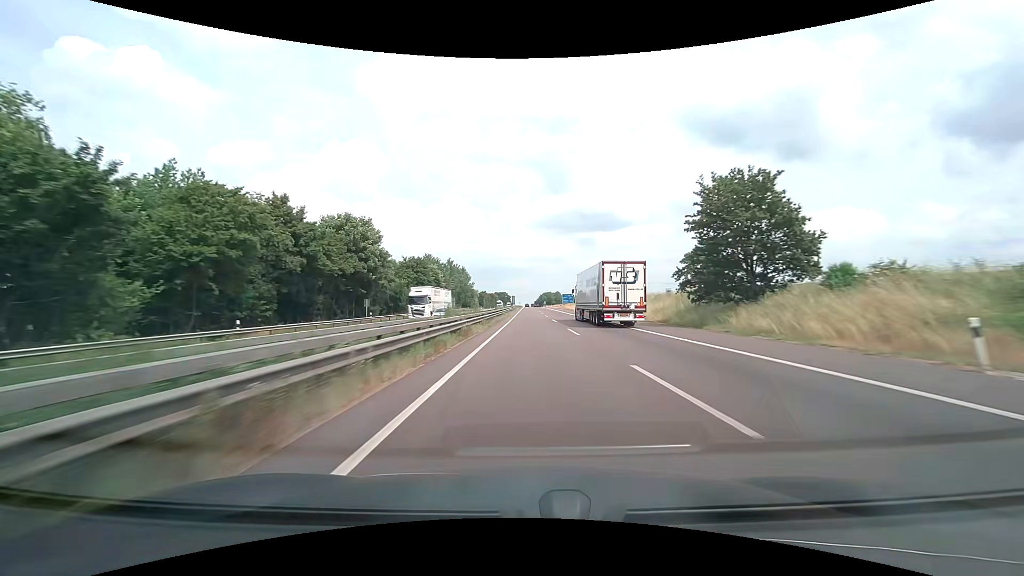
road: motorway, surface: asphalt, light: Day
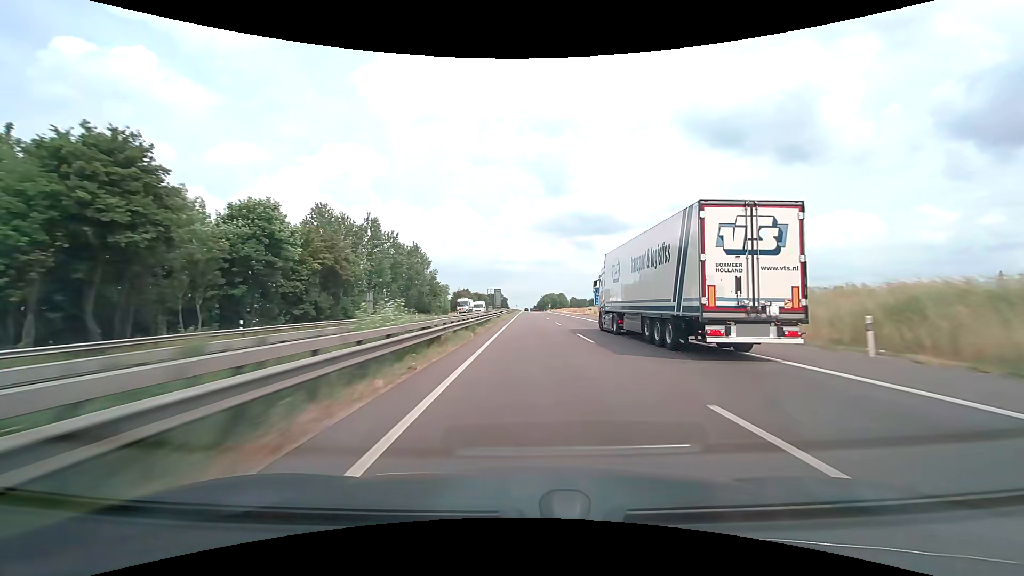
(+0.2, +75.7) m; 0°
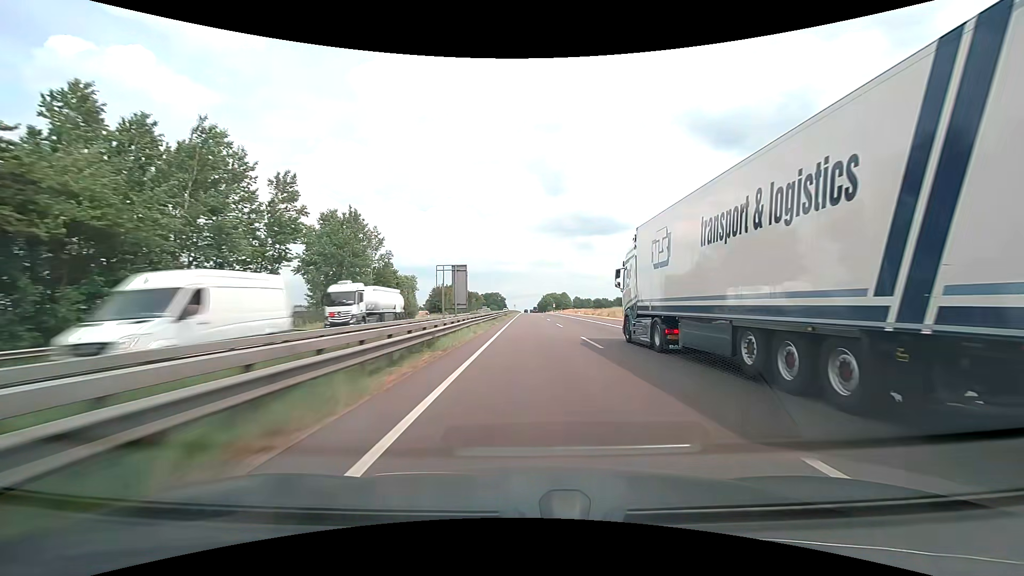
(+0.1, +37.9) m; 0°
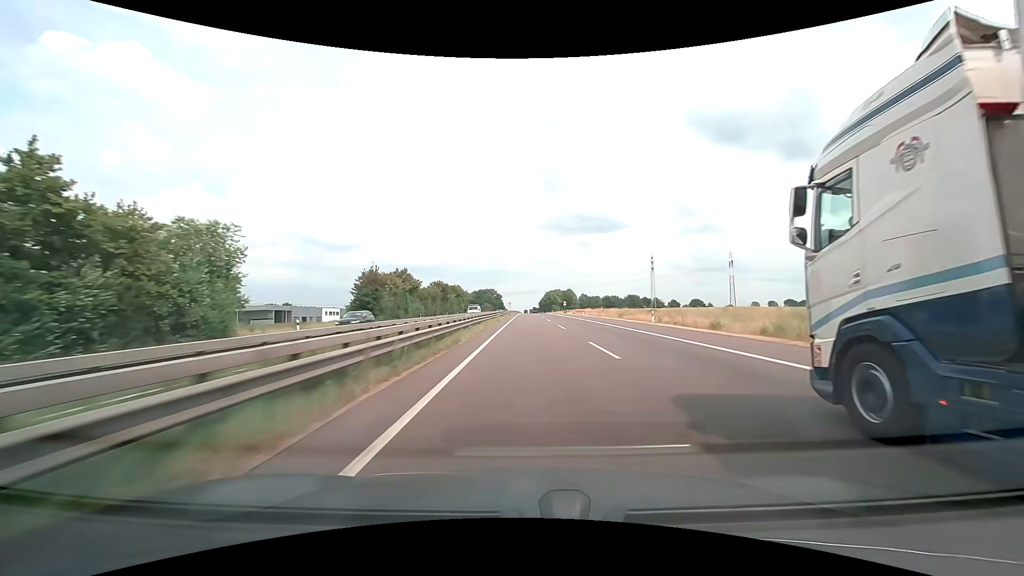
(0.0, +57.0) m; 0°
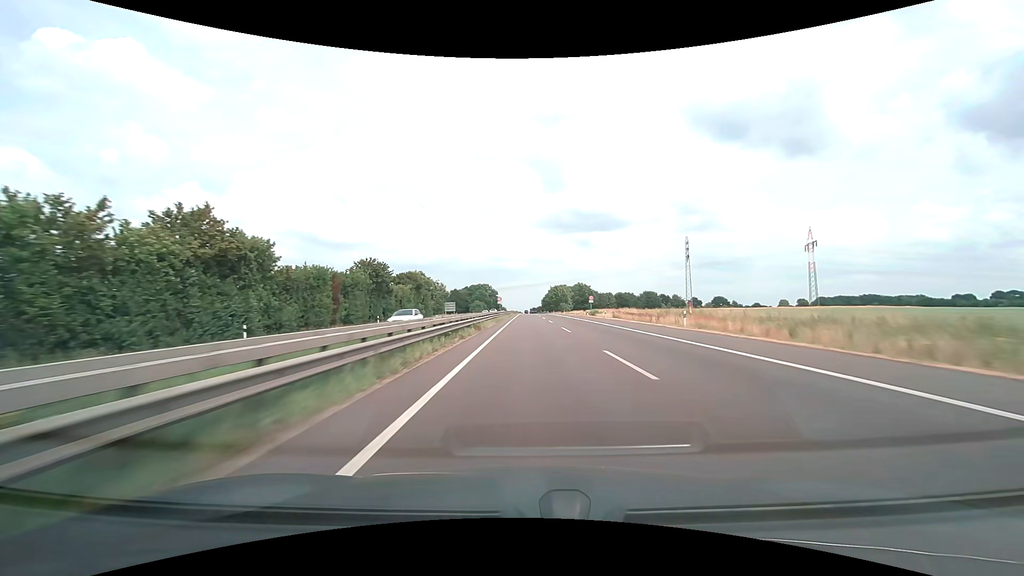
(0.0, +57.0) m; 0°
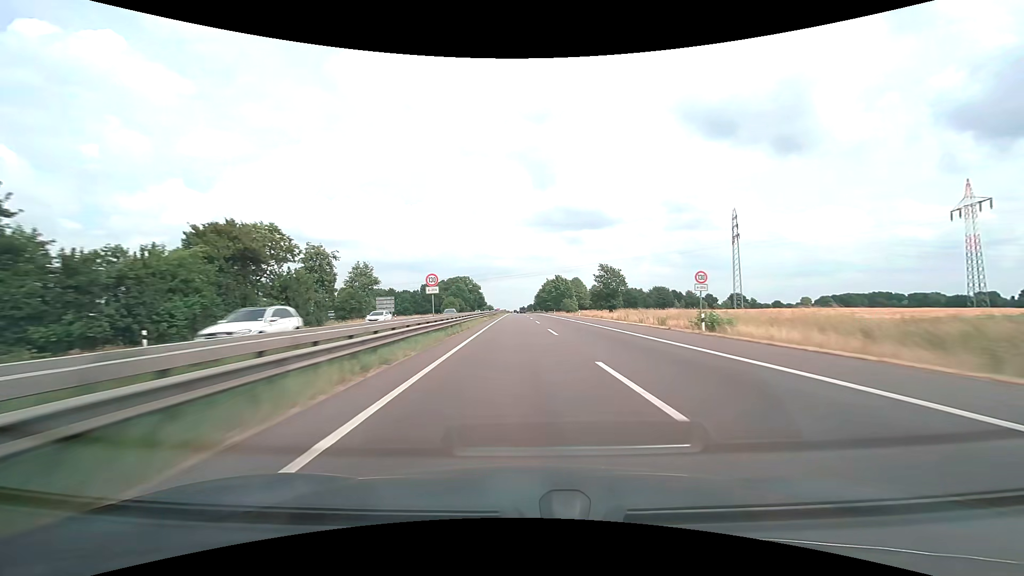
(+0.4, +57.1) m; +1°
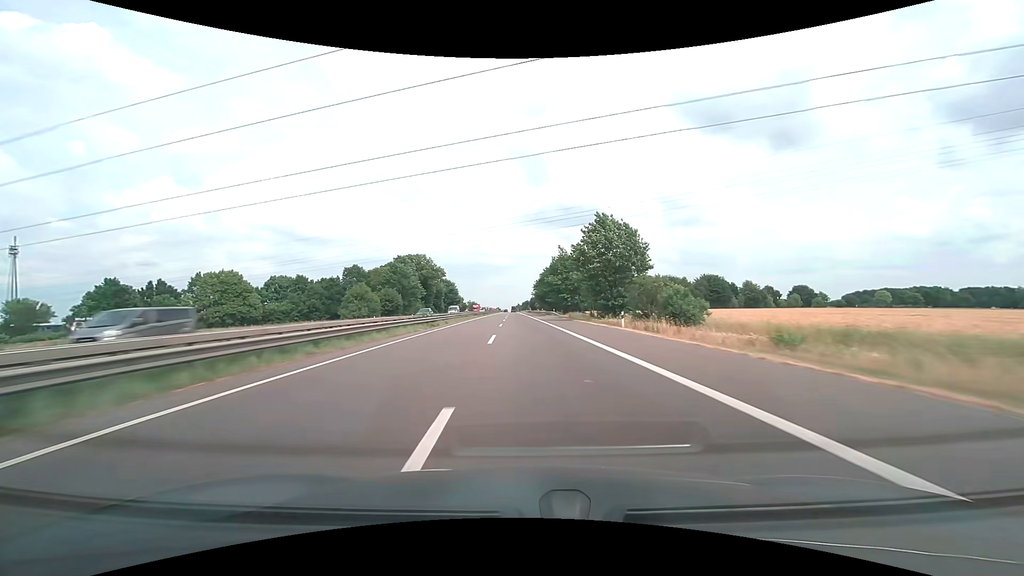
(+1.0, +95.4) m; +1°
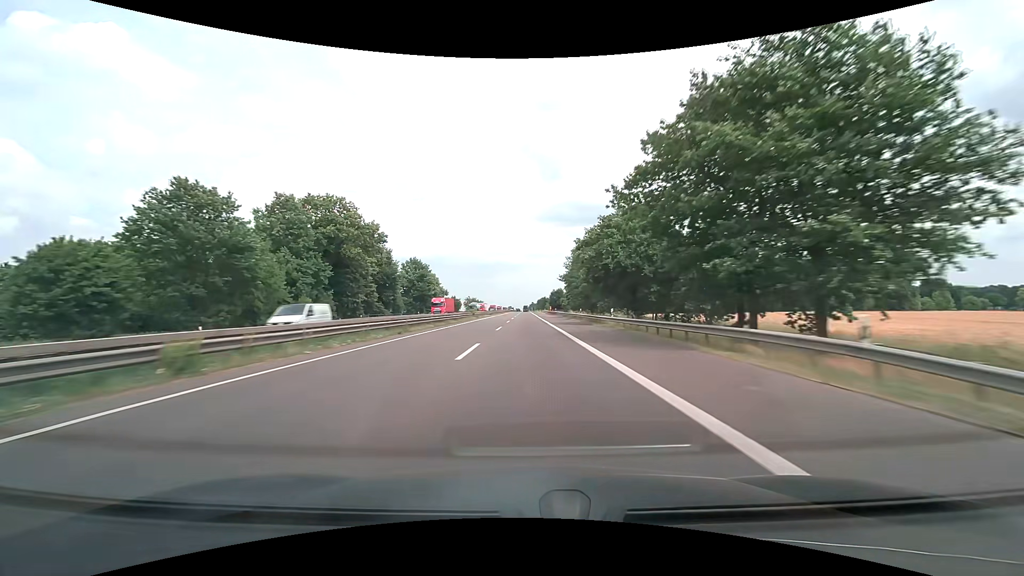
(-1.3, +77.7) m; -2°
(0, +10) (0, +20) (0, +30) (0, +40) (0, +50) (0, +60) (0, +70) (0, +80) (0, +90) (0, +100) m
